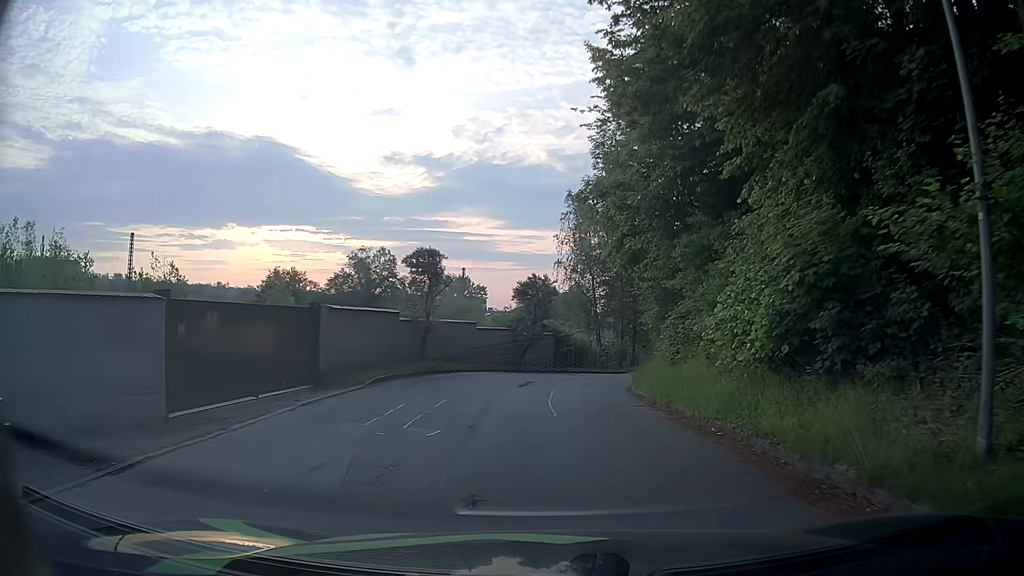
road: service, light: Day
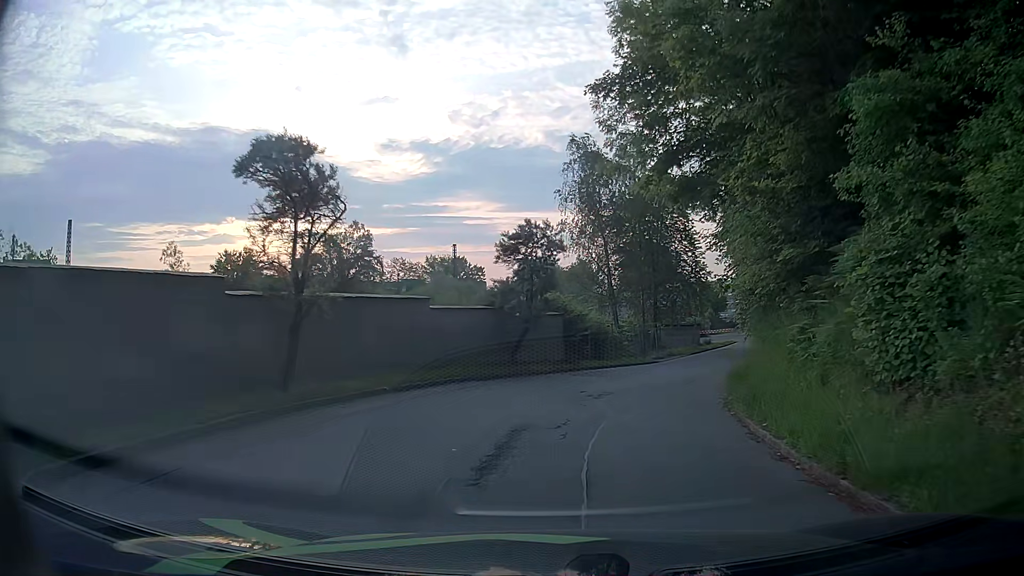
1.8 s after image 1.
(-0.1, +12.6) m; 0°
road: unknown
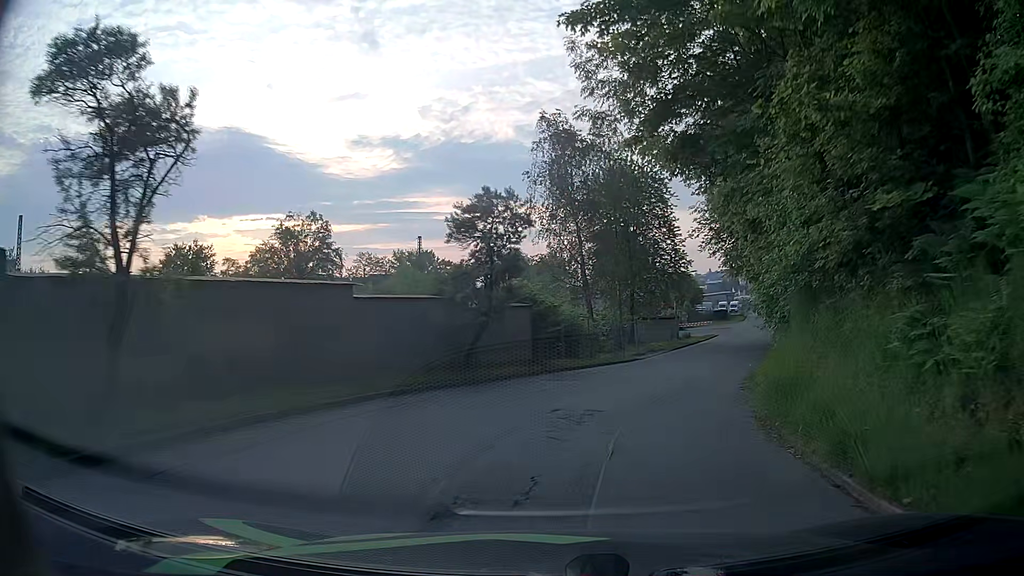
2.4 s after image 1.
(0.0, +4.3) m; +1°
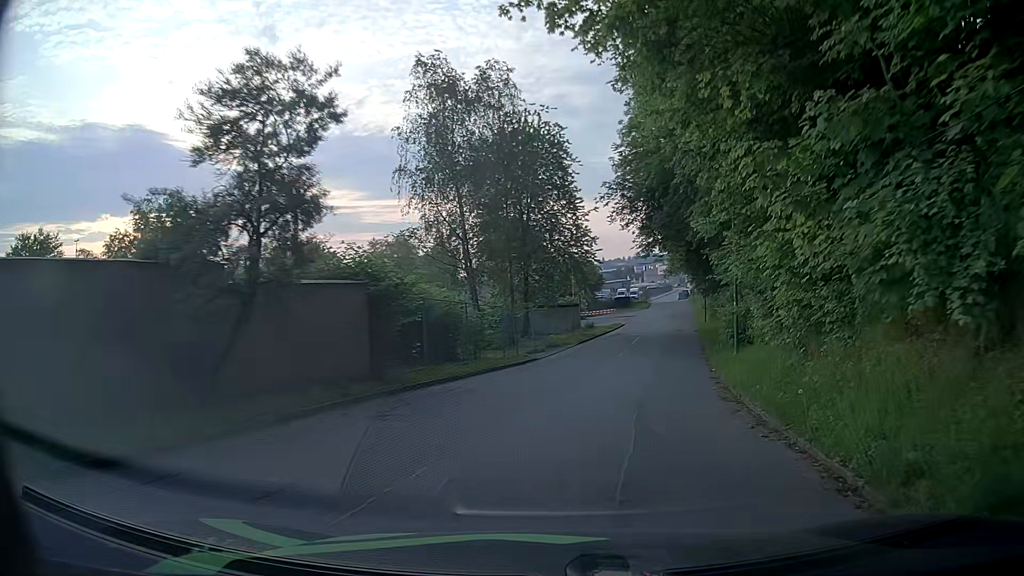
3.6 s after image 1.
(+0.7, +8.8) m; +8°
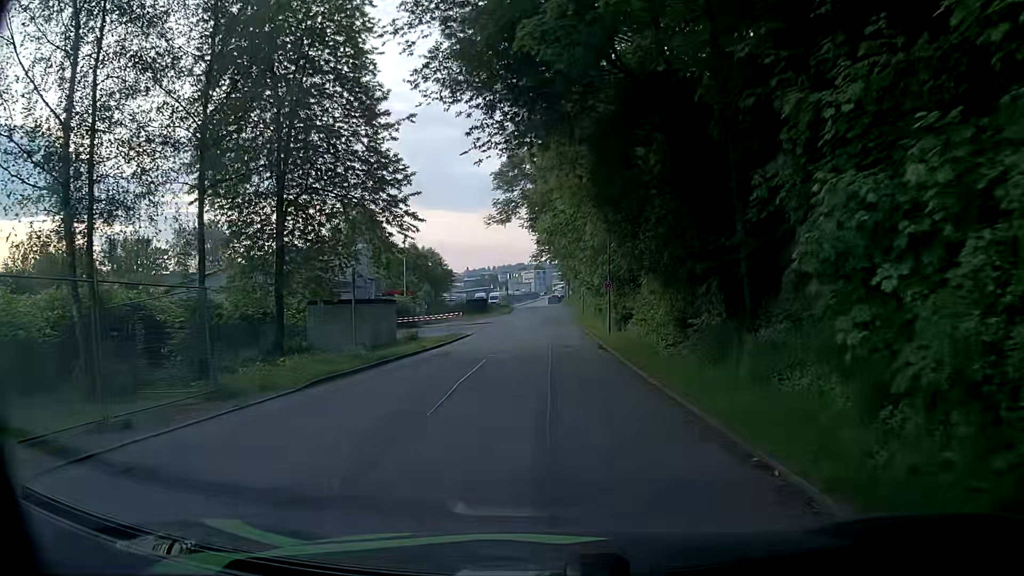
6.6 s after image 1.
(+3.5, +23.0) m; +12°
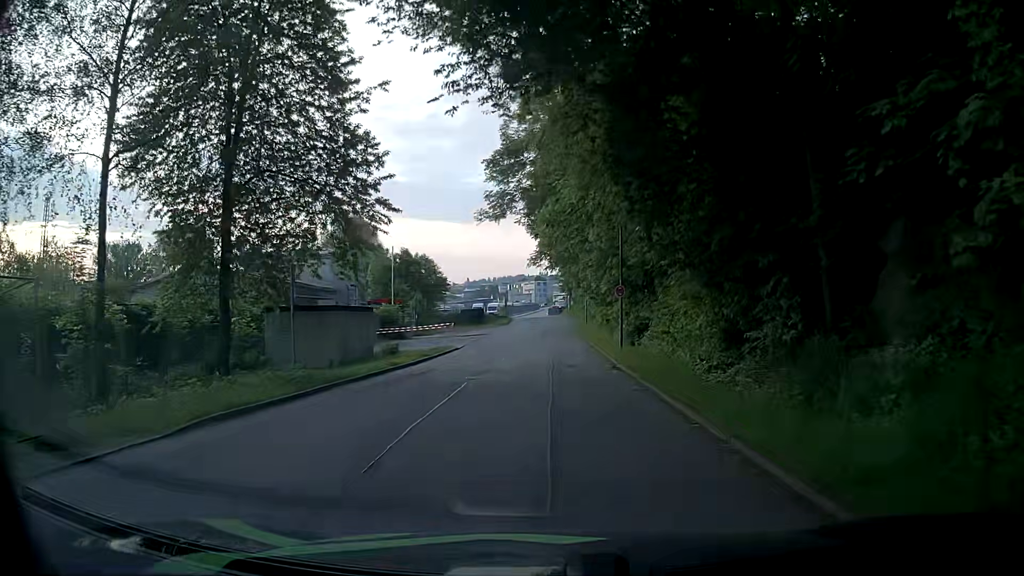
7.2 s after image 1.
(+0.1, +4.8) m; +1°
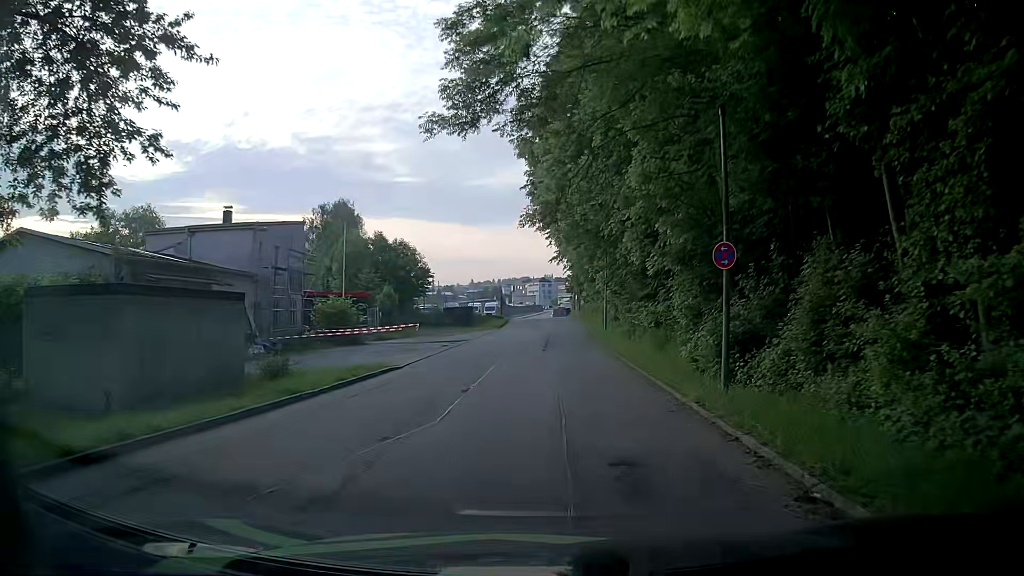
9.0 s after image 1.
(+0.2, +14.1) m; +1°
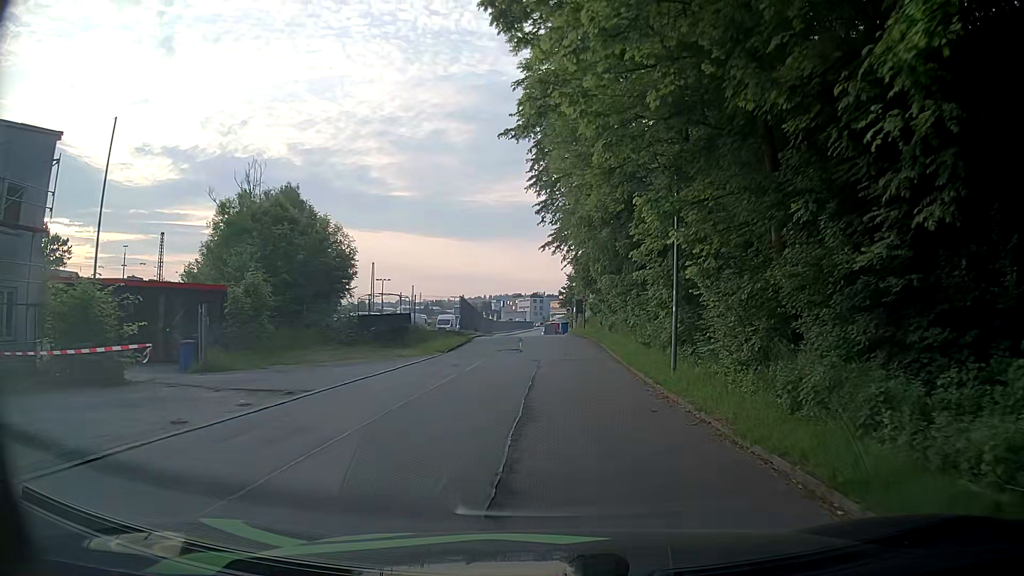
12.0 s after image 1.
(-0.4, +23.1) m; 0°
(0, +10) (0, +20) (0, +30) (-1, +40) (-2, +50) (-2, +60) (-3, +70) (-4, +80) (-4, +90) (-3, +100) m
